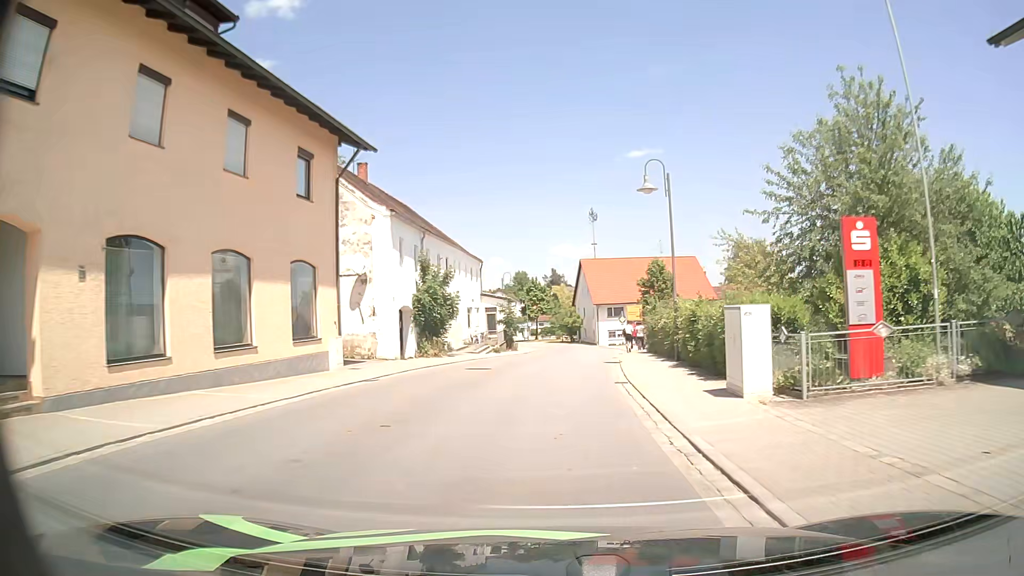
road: secondary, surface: asphalt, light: Day
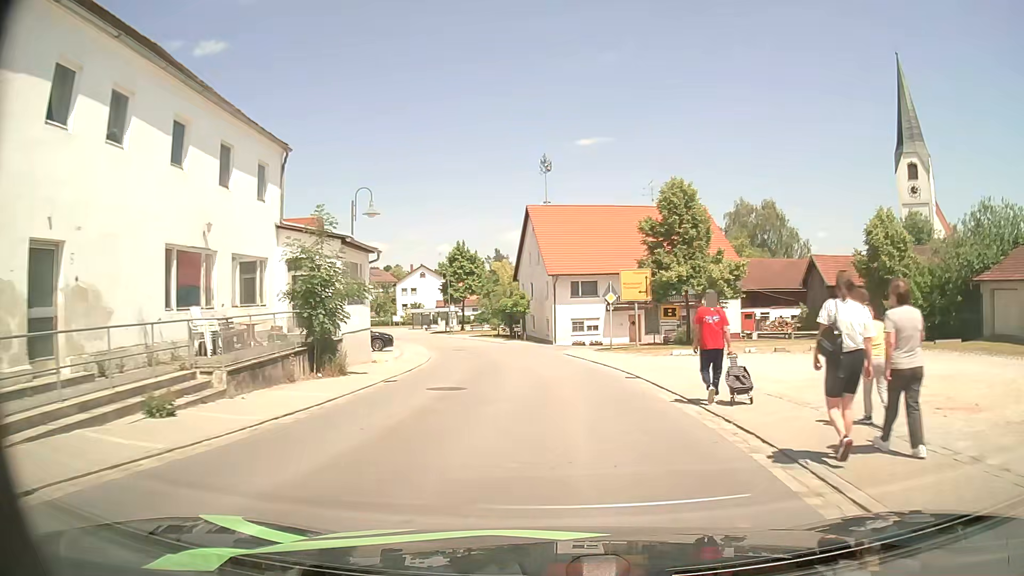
(+1.0, +33.8) m; +3°
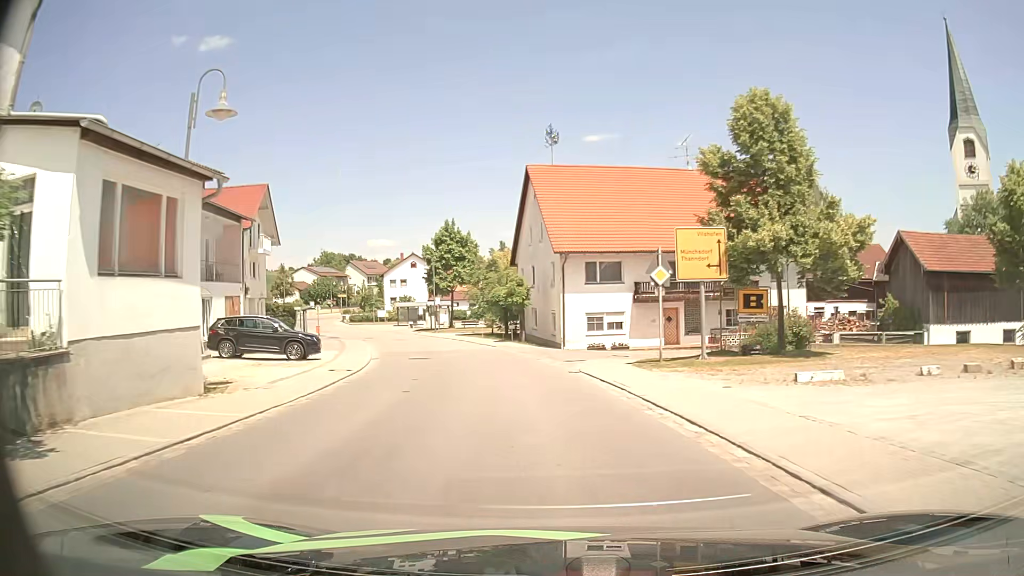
(+0.1, +13.7) m; 0°
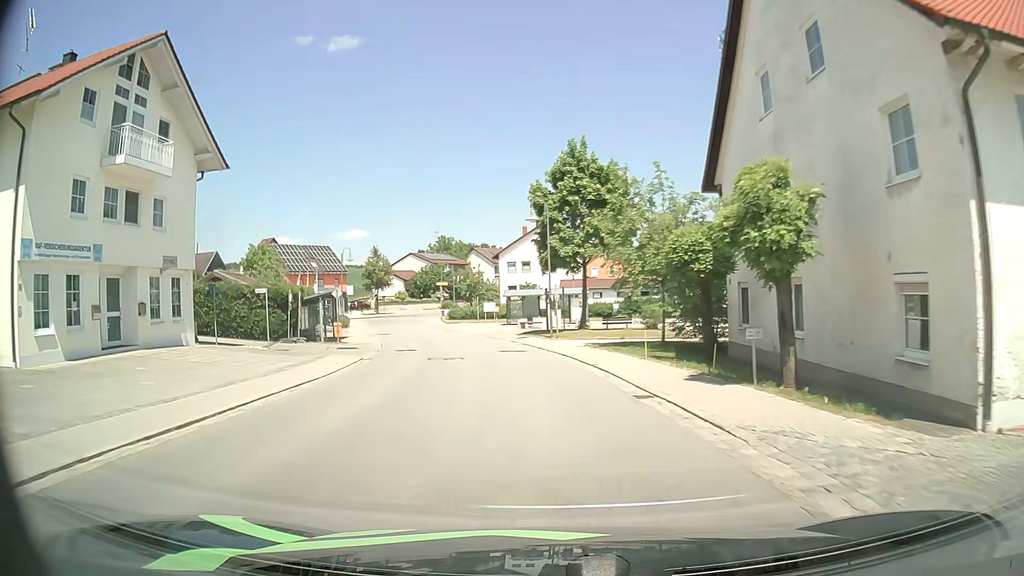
(-2.9, +28.6) m; -12°
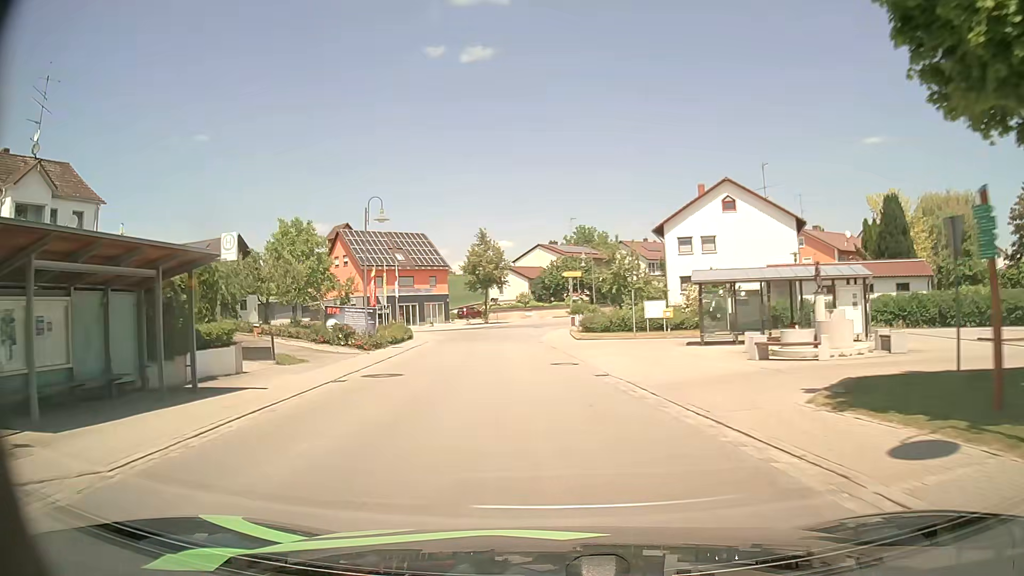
(-3.4, +30.1) m; -12°
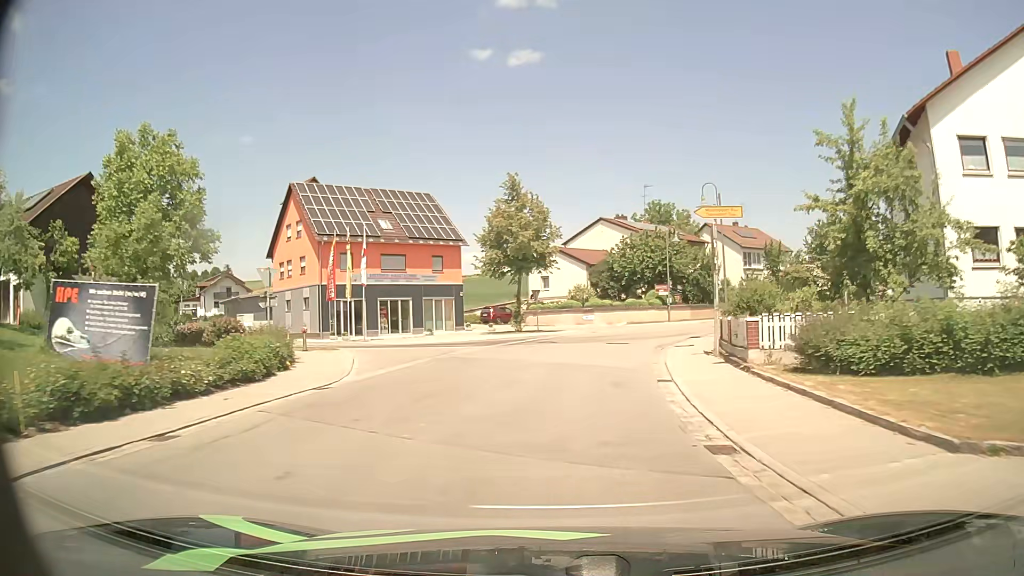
(-1.9, +29.5) m; -4°
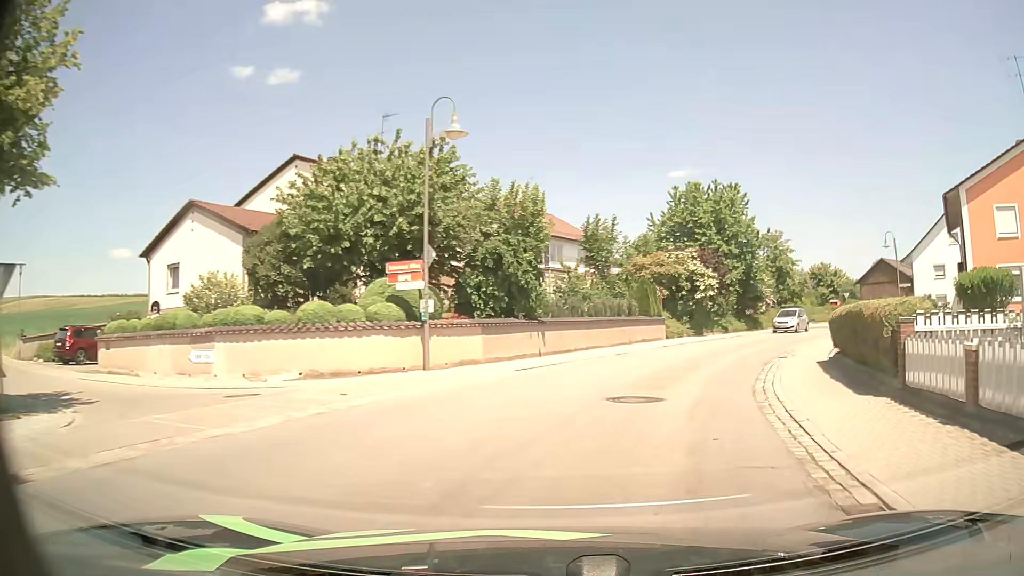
(+4.9, +32.6) m; +22°
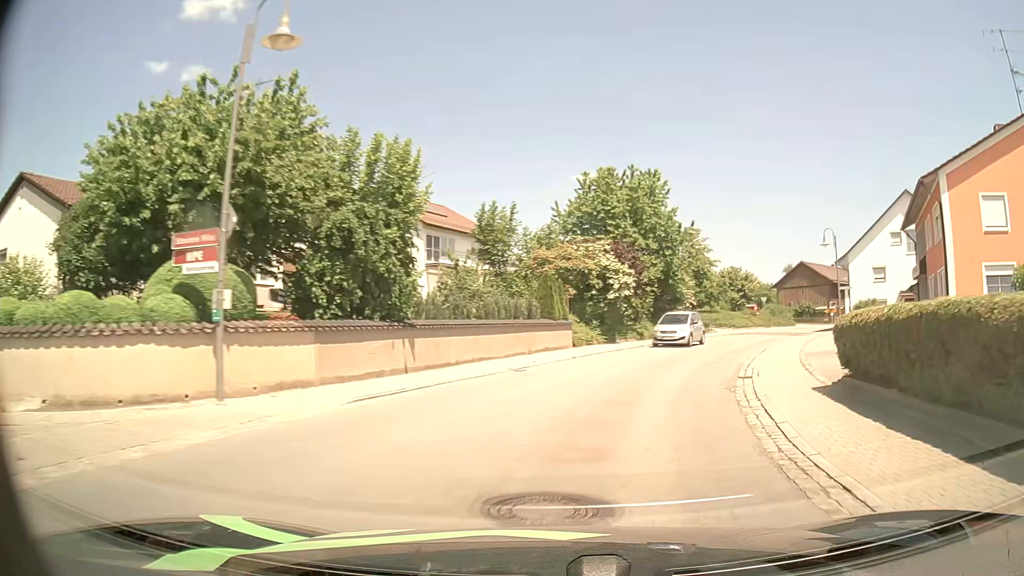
(+0.5, +6.2) m; +9°
(+1, +10) (+4, +20) (+7, +29) (+11, +38) (+16, +47) (+21, +56) (+27, +64) (+33, +72) (+40, +79) (+47, +86) m
